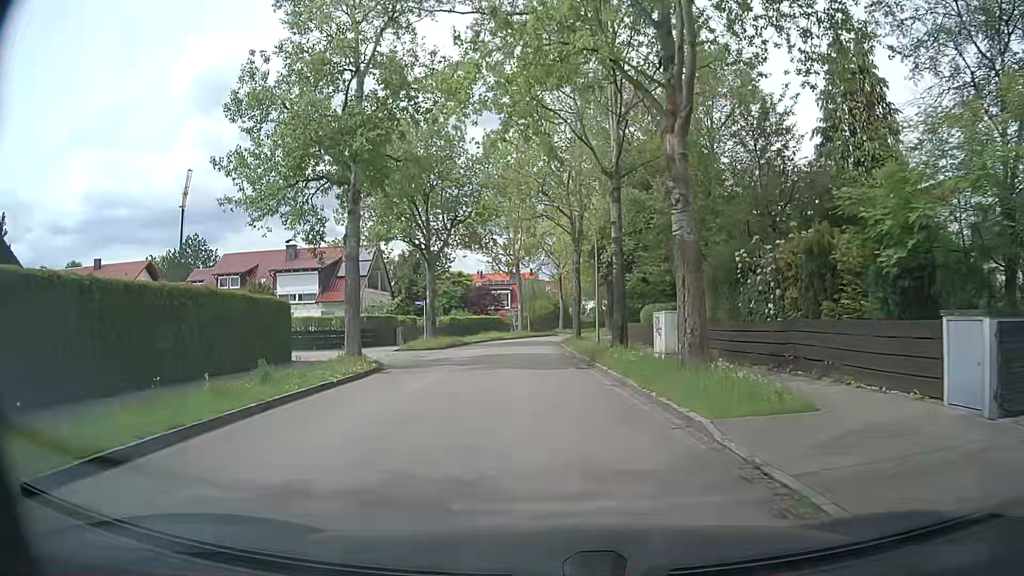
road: residential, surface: asphalt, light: Day
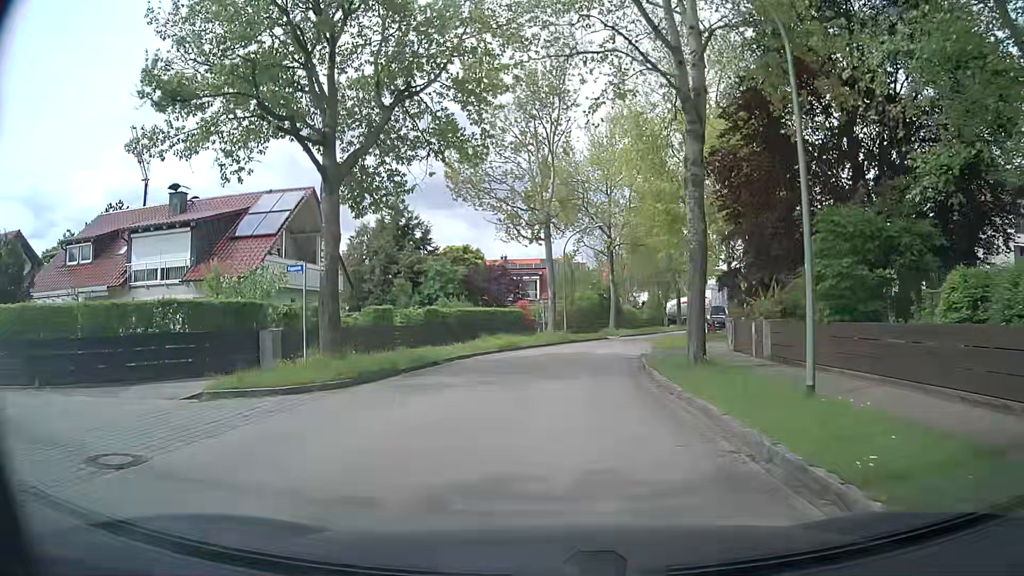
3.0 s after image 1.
(-0.3, +24.4) m; -3°
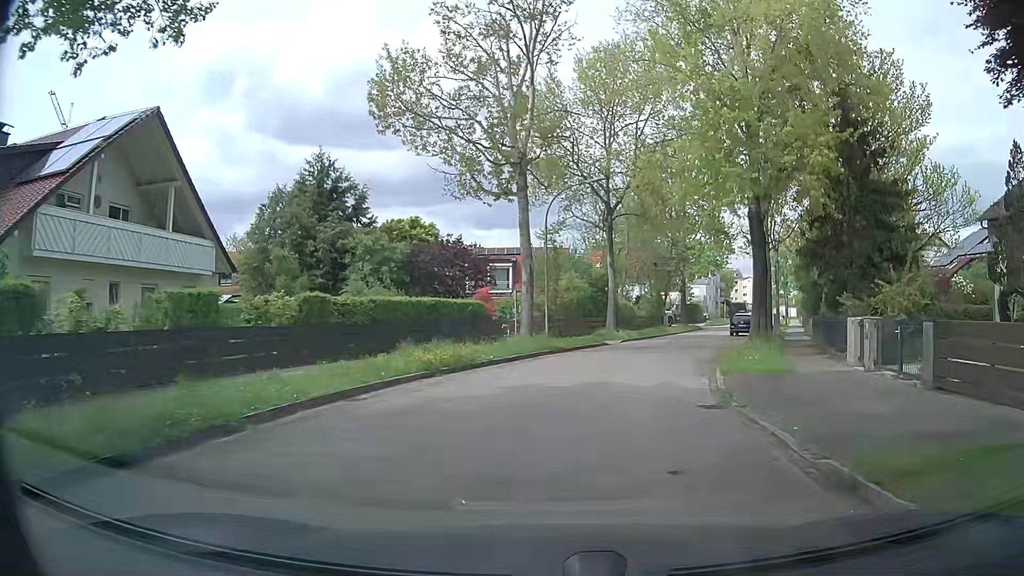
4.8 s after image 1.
(+0.3, +13.9) m; +4°
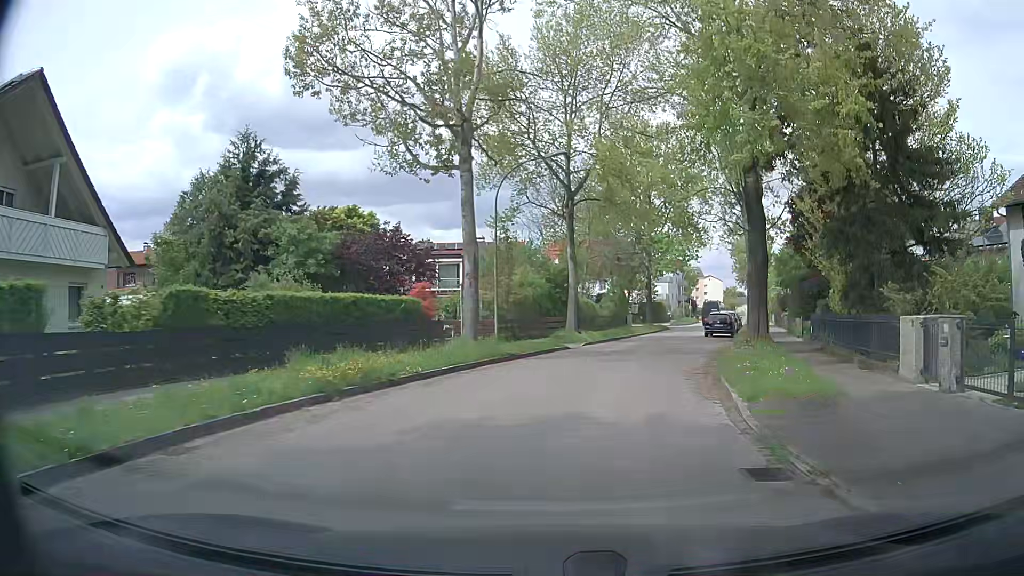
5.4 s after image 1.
(+0.1, +4.8) m; +3°
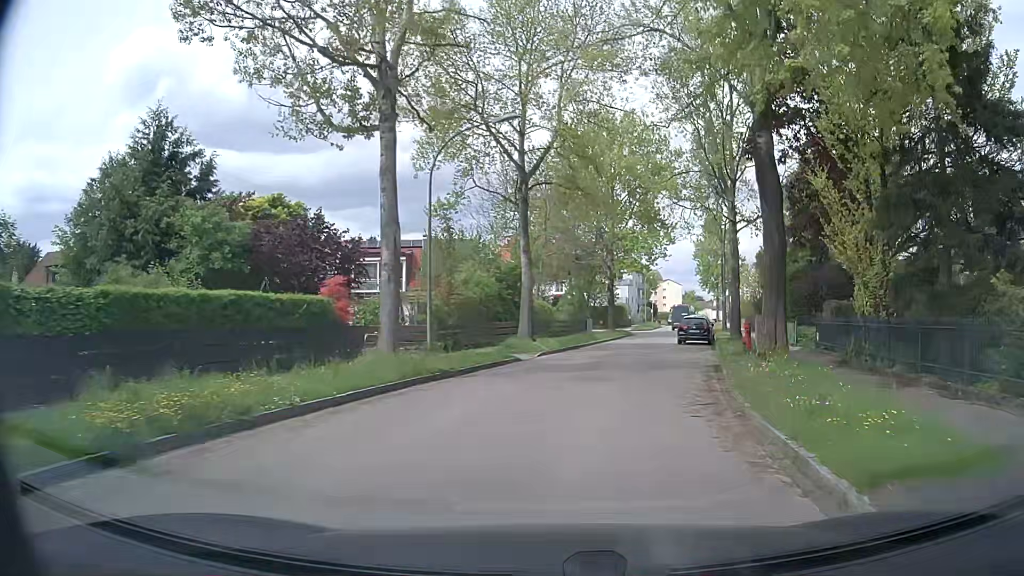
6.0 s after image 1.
(+0.1, +5.2) m; +4°
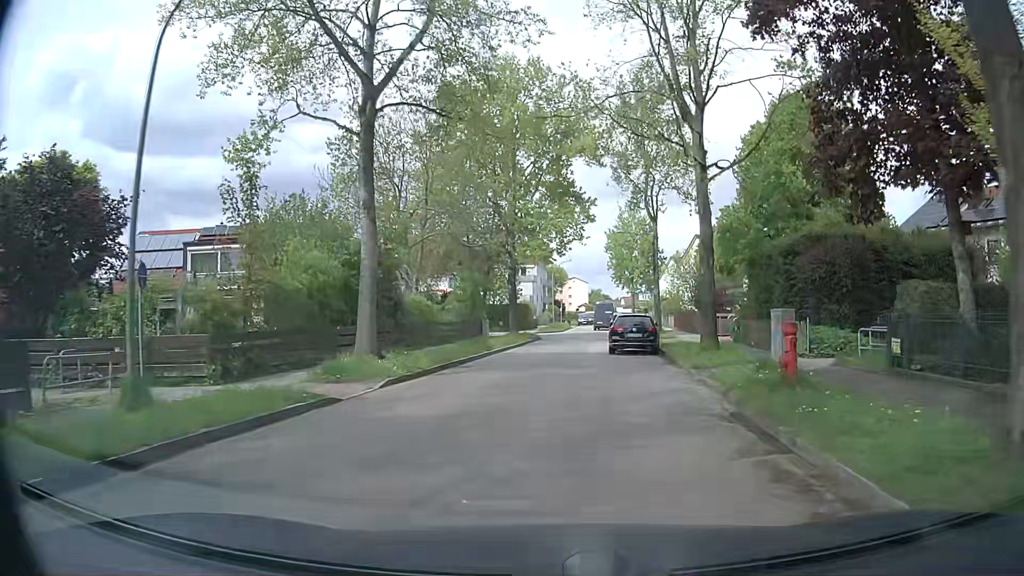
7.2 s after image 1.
(+0.9, +11.1) m; +8°
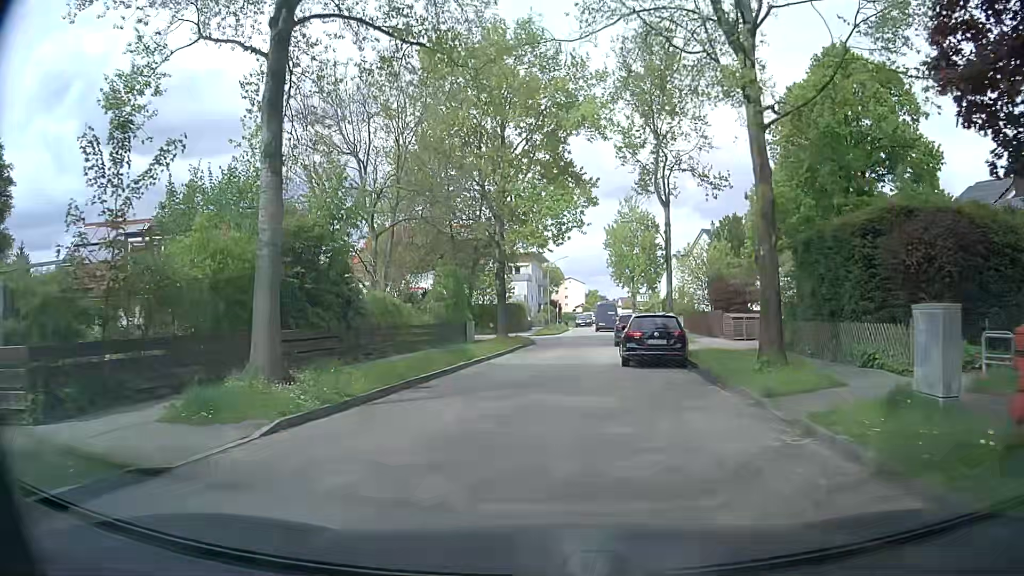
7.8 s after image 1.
(0.0, +5.8) m; -1°
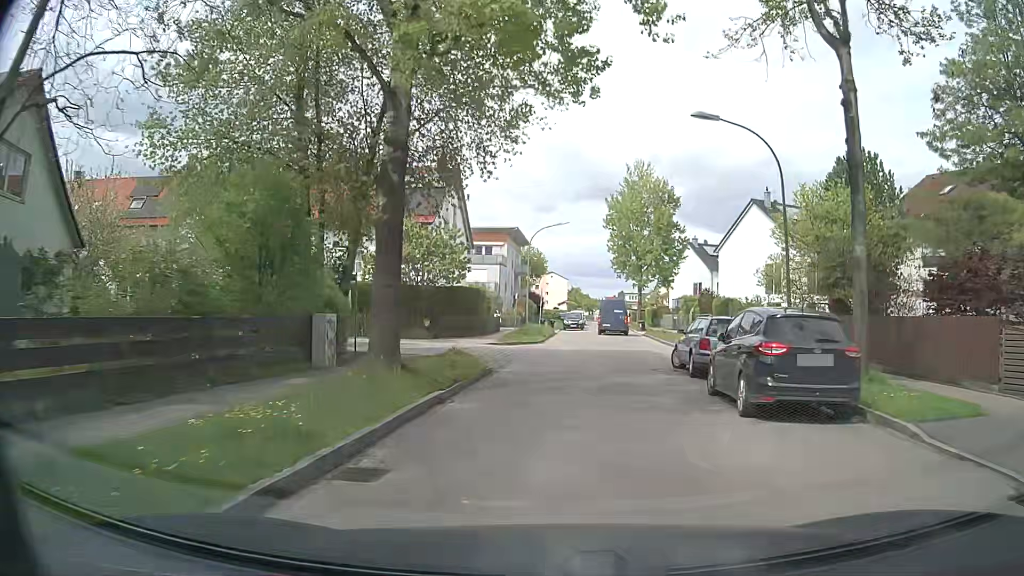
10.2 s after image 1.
(+0.3, +22.7) m; +3°
